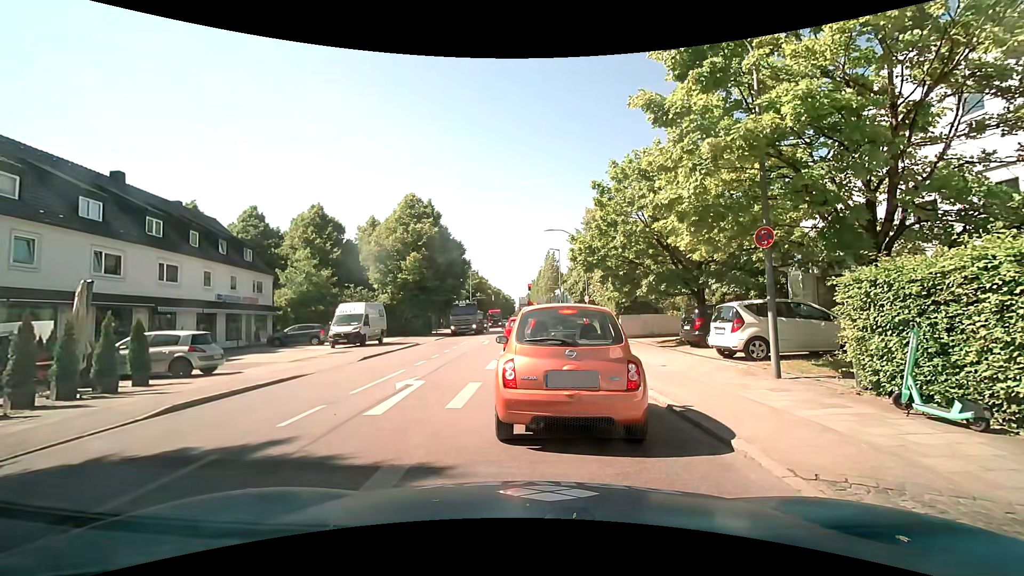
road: secondary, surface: asphalt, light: Day
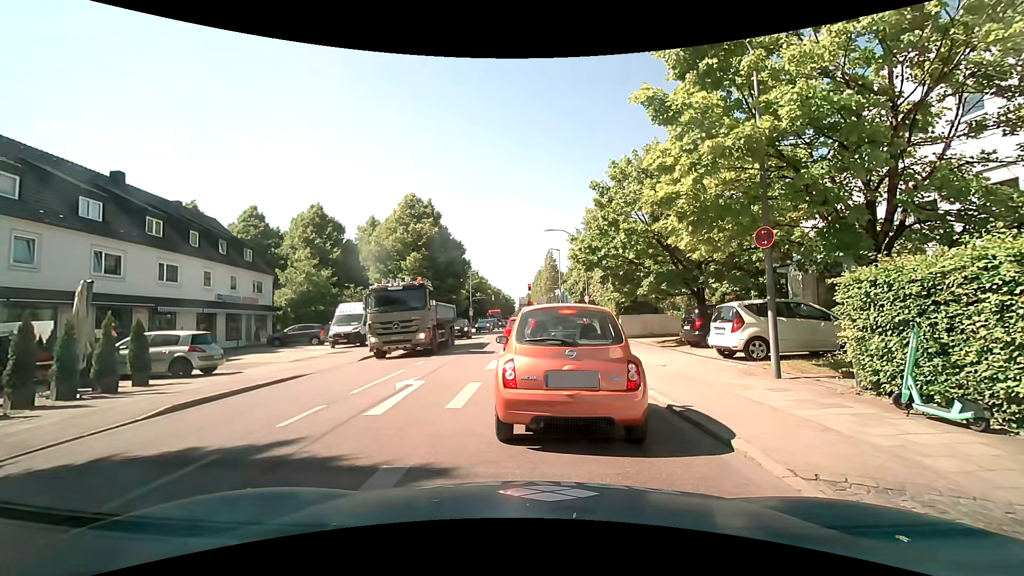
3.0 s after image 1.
(0.0, 0.0) m; 0°
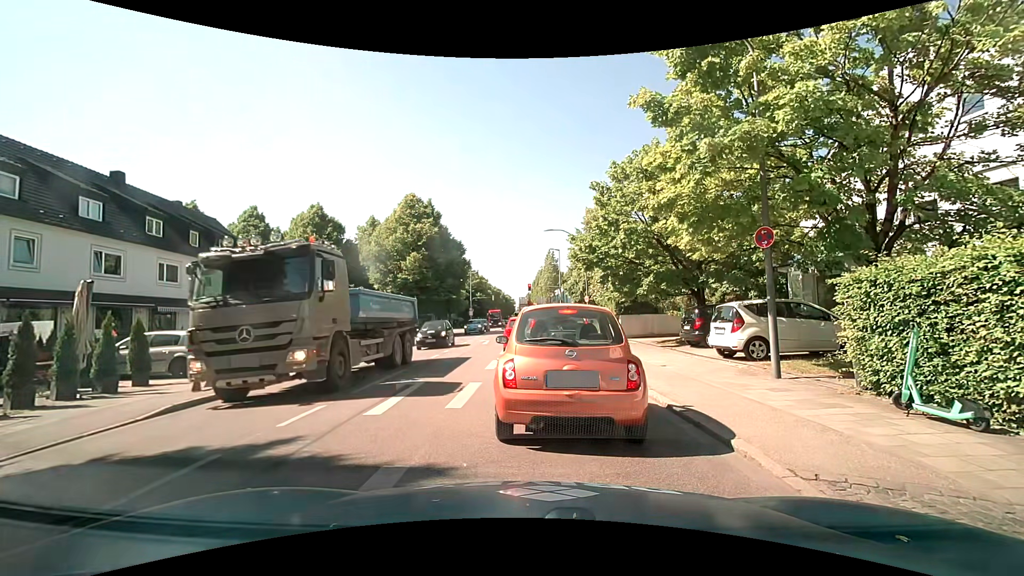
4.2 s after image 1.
(0.0, 0.0) m; 0°
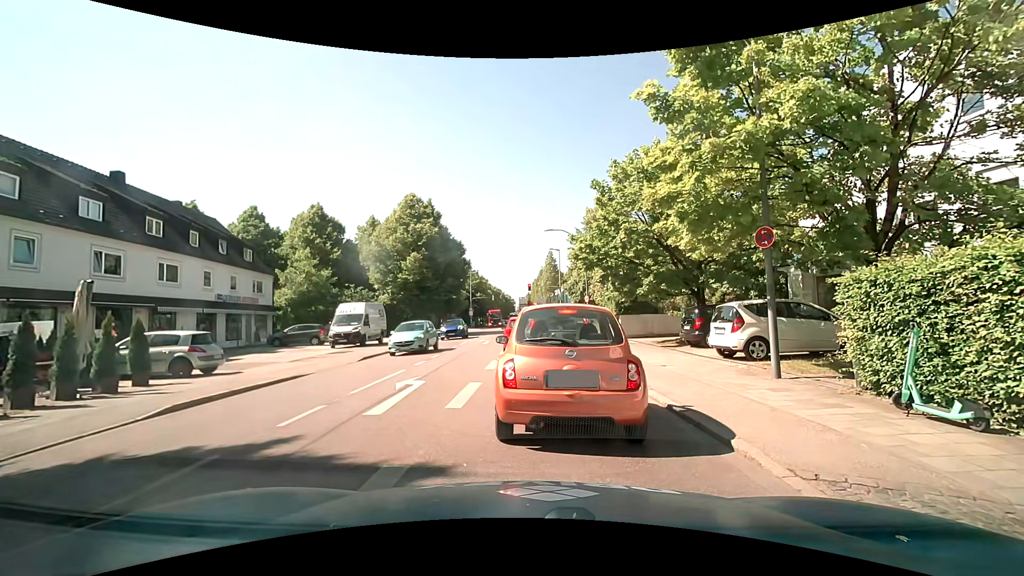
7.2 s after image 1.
(0.0, 0.0) m; 0°
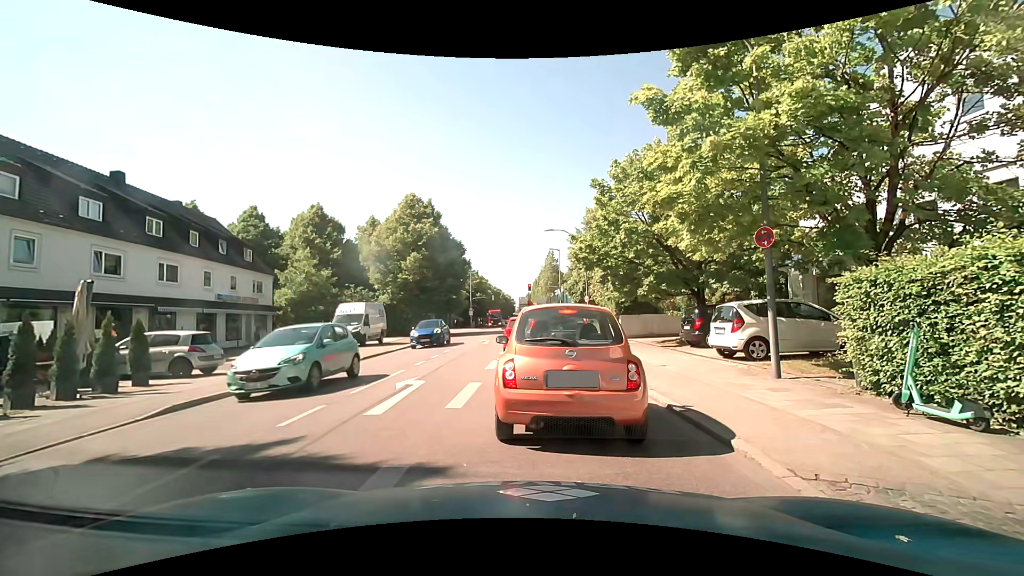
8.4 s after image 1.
(0.0, 0.0) m; 0°
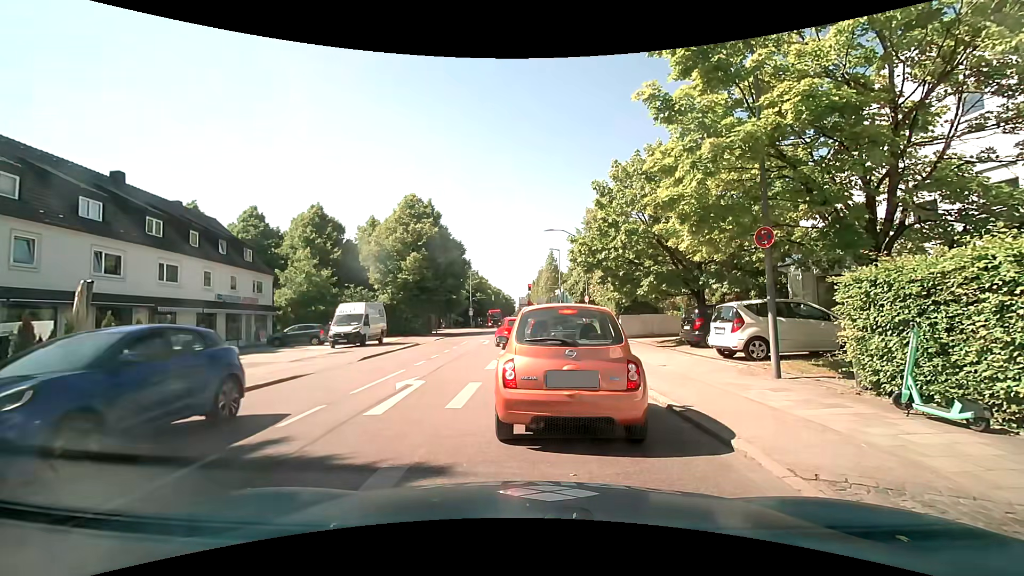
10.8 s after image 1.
(0.0, 0.0) m; 0°
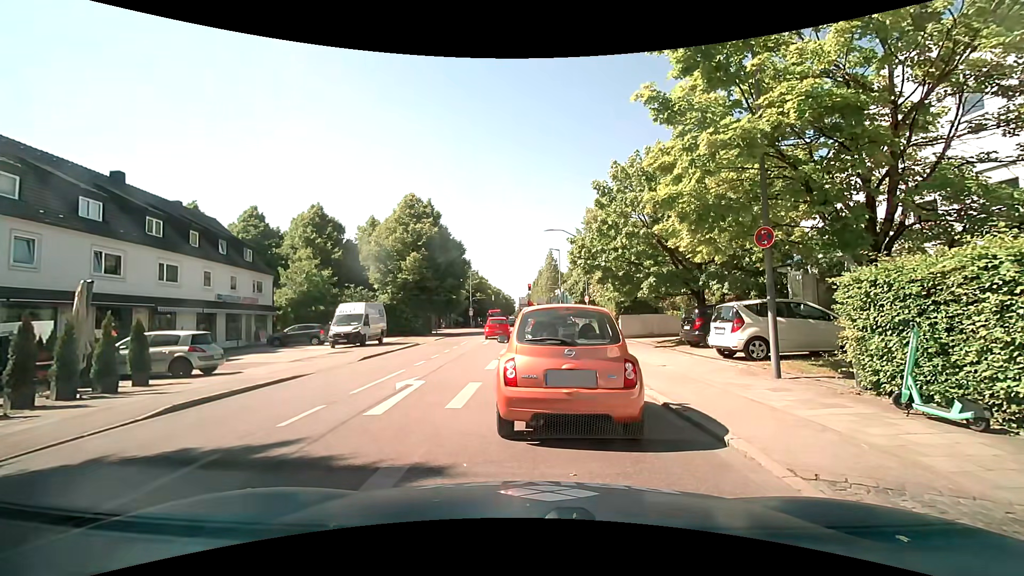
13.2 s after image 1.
(0.0, 0.0) m; 0°
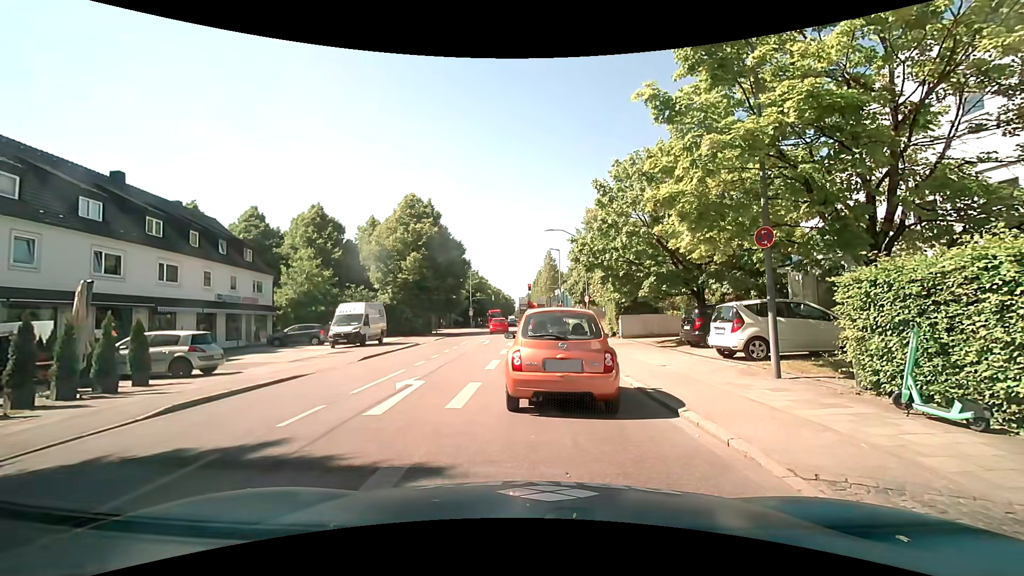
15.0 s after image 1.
(0.0, 0.0) m; 0°
